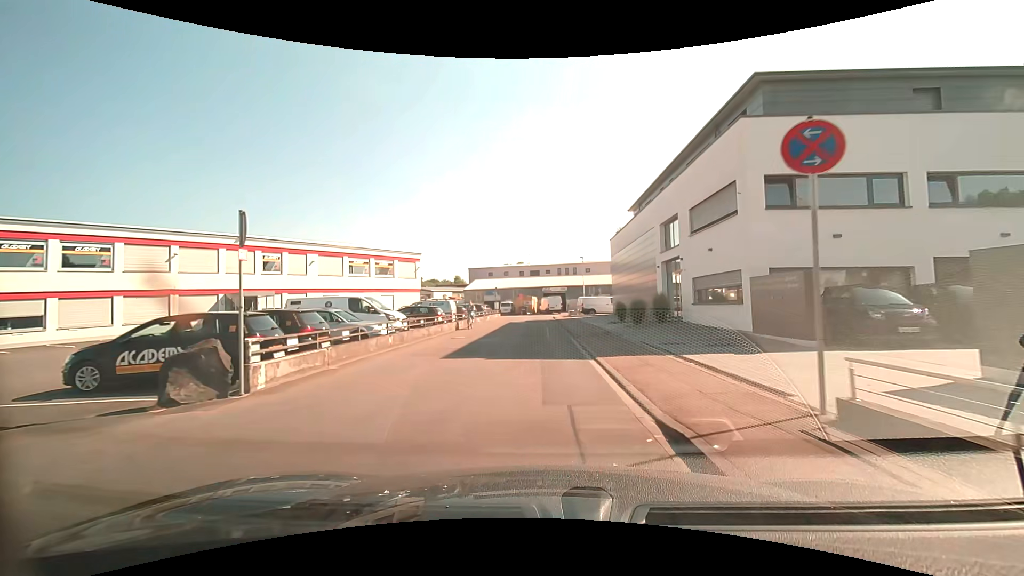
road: unclassified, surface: asphalt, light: Day
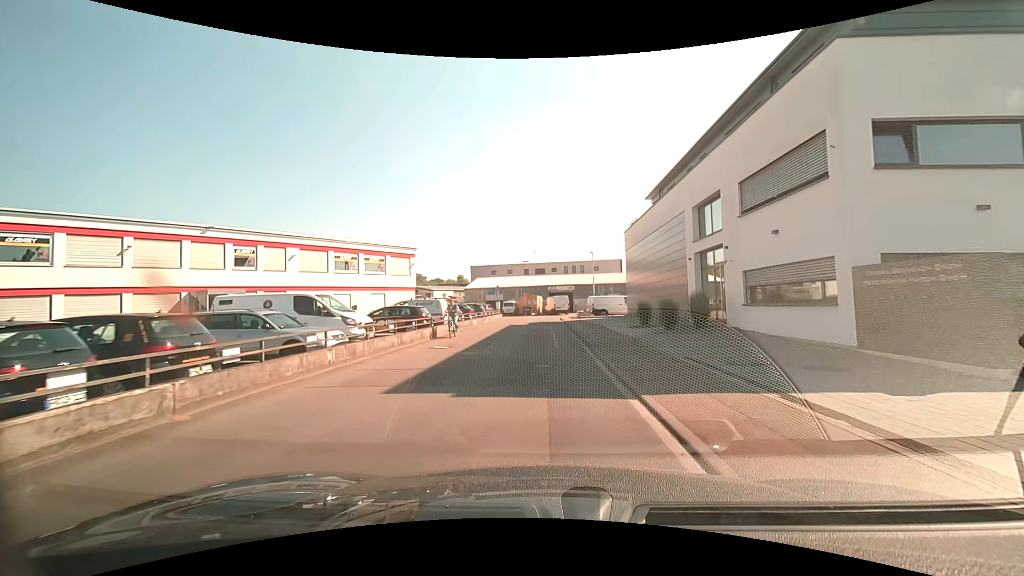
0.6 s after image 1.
(0.0, +4.9) m; 0°
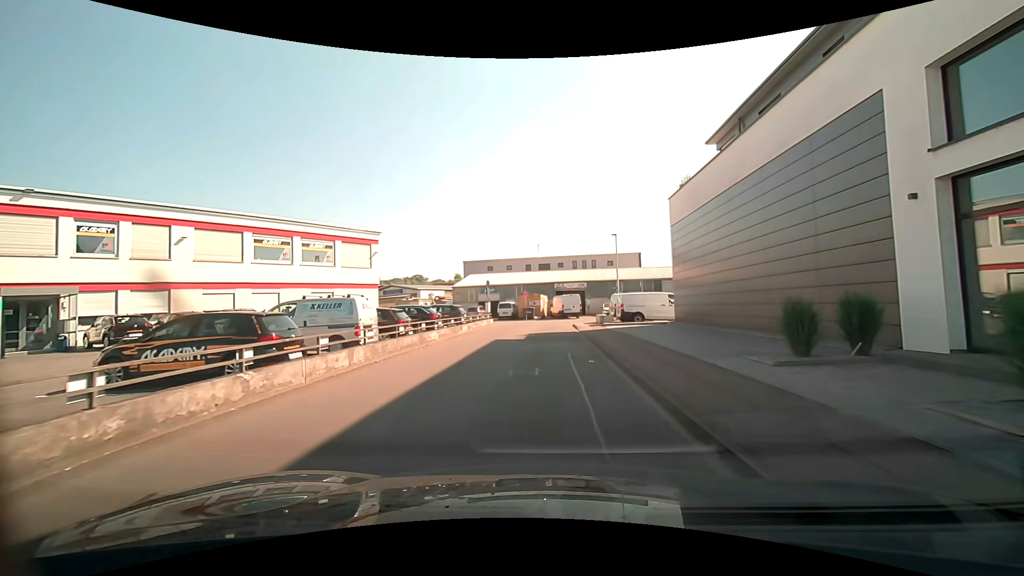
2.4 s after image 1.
(-0.2, +13.5) m; -1°
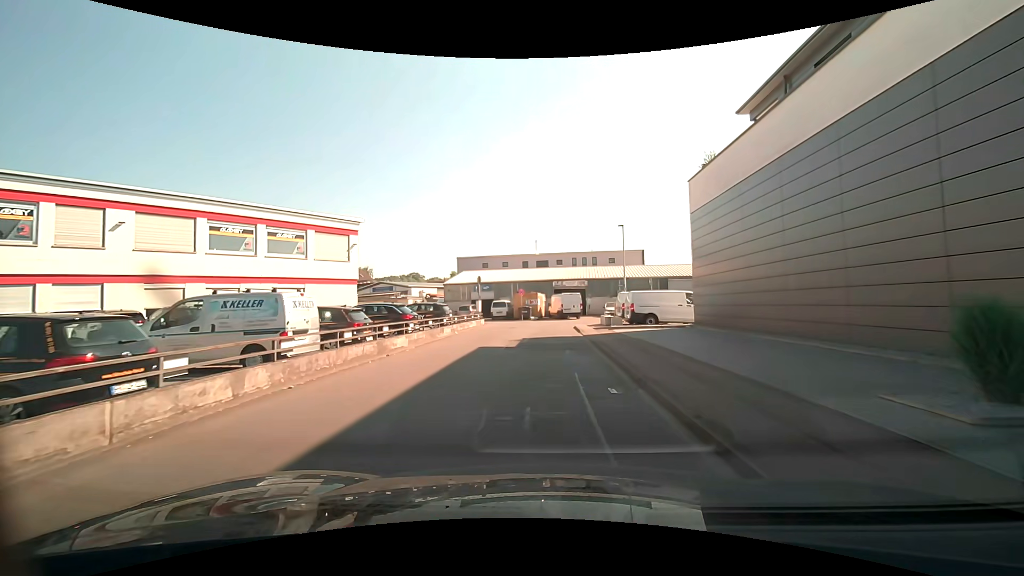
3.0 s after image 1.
(0.0, +4.1) m; 0°
